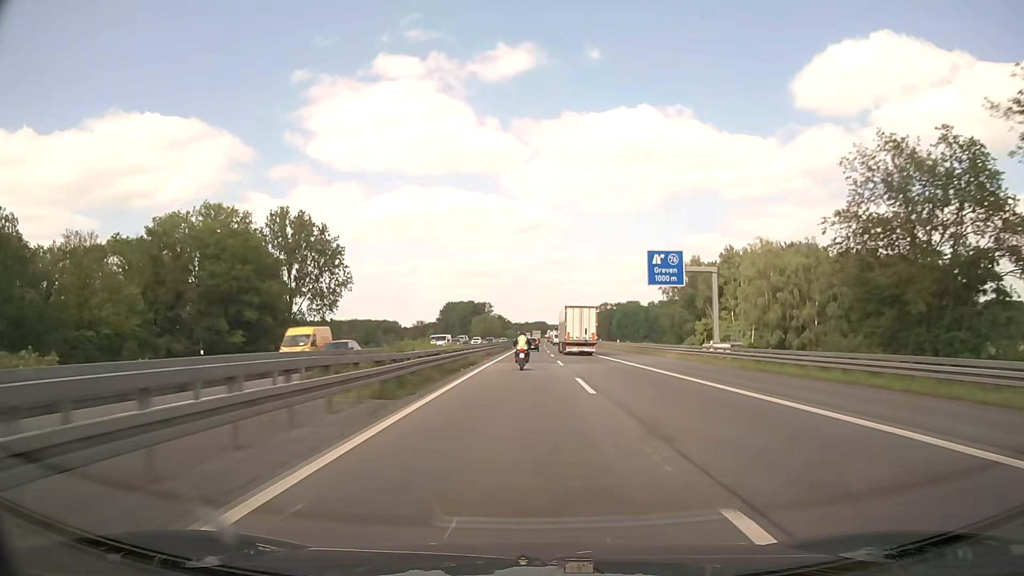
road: motorway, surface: asphalt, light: Day
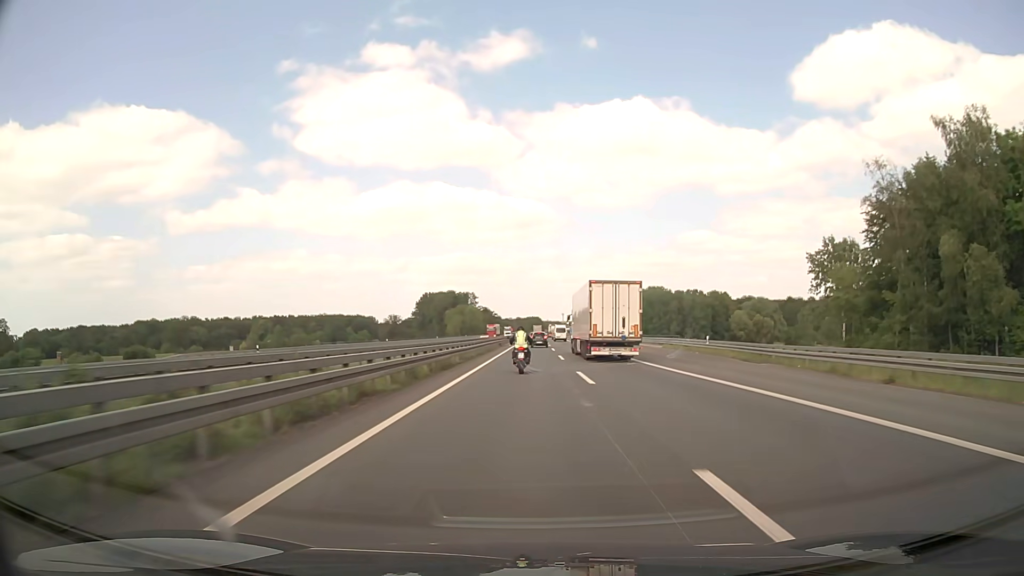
(+0.6, +88.8) m; +1°
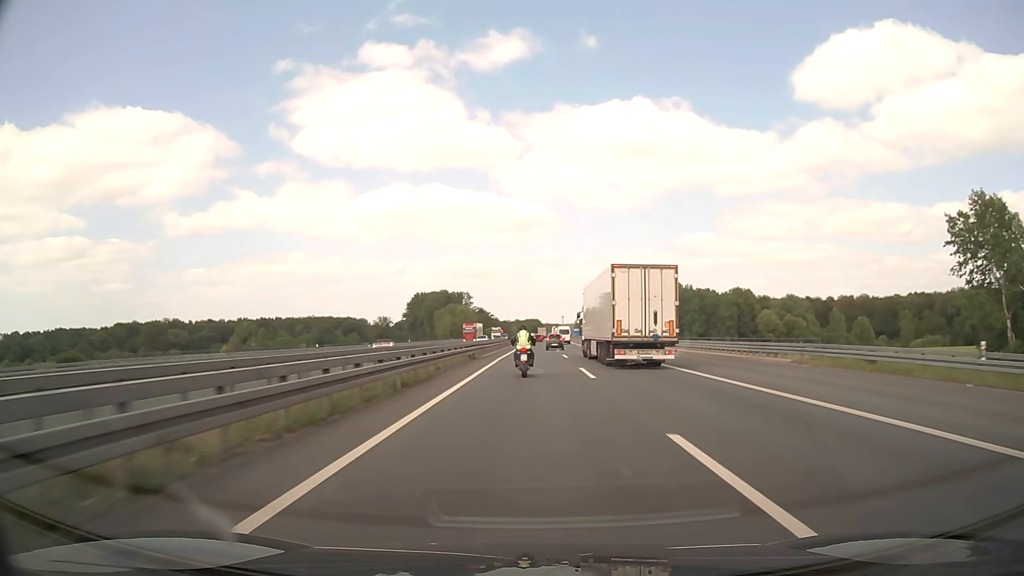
(0.0, +33.7) m; 0°
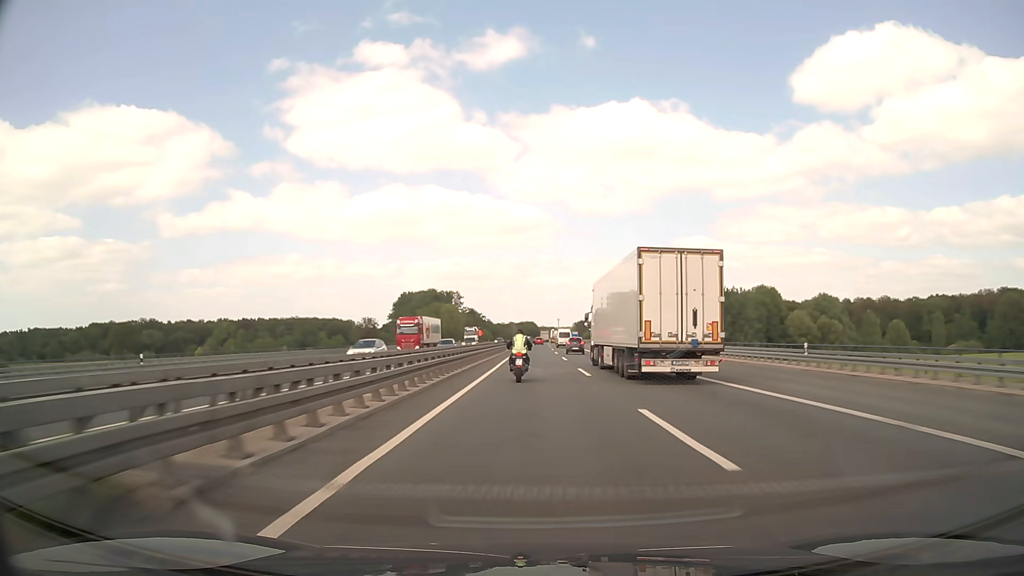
(+0.1, +32.6) m; 0°
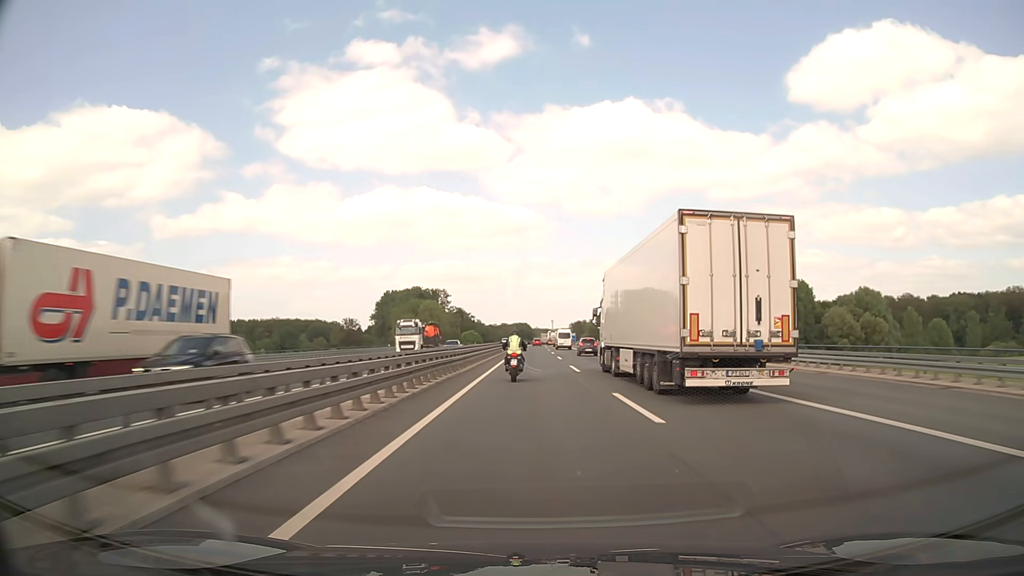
(+0.2, +32.3) m; +1°
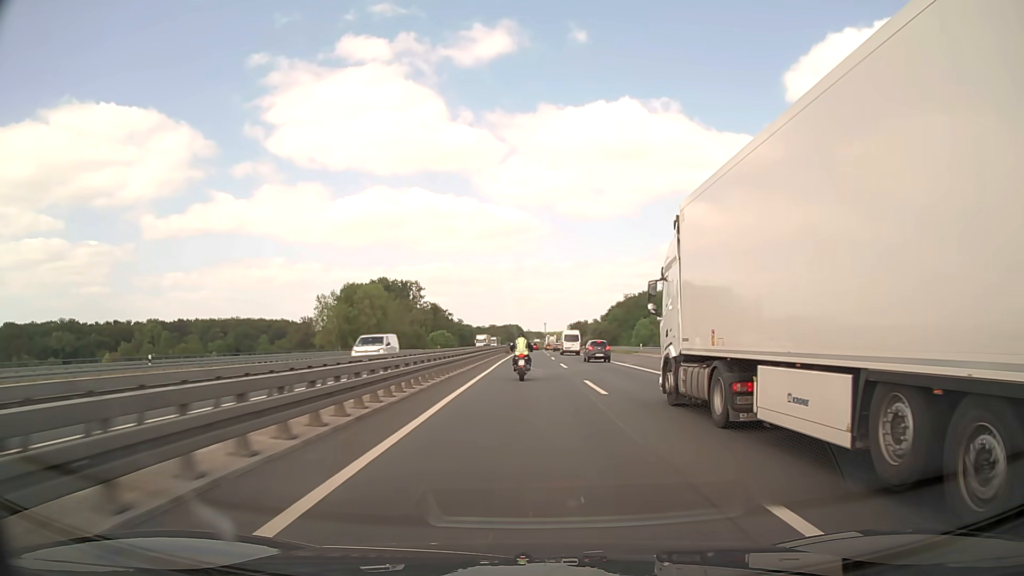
(+0.4, +66.5) m; +1°
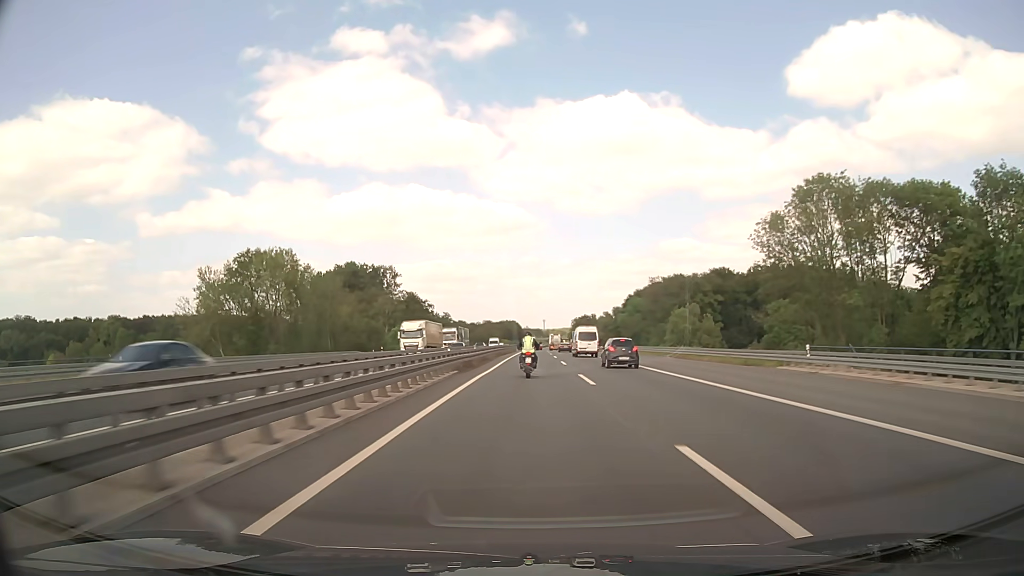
(+0.1, +51.6) m; 0°
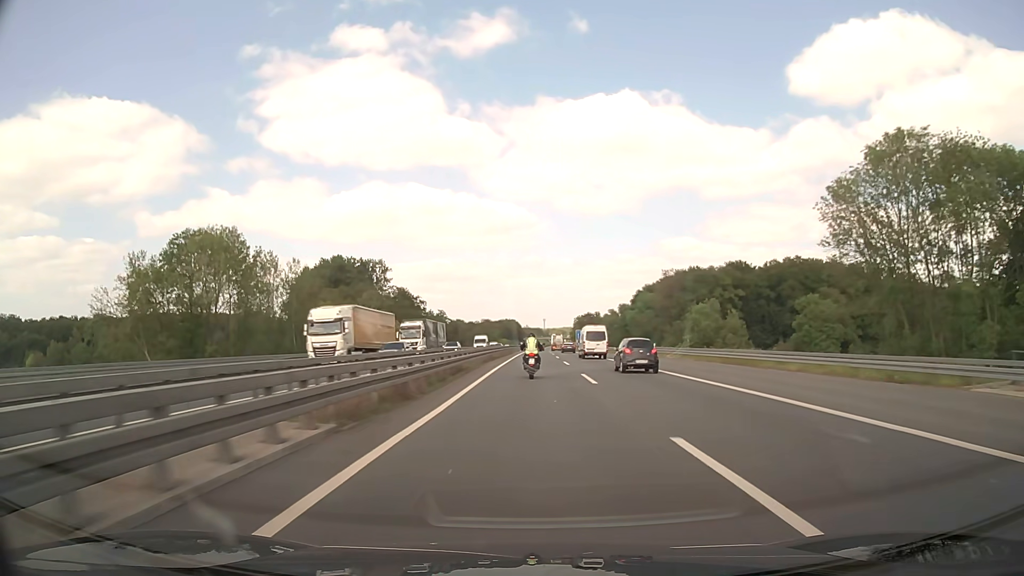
(0.0, +17.4) m; 0°
(0, +10) (0, +20) (0, +30) (0, +40) (0, +50) (0, +60) (+1, +70) (+1, +80) (+1, +90) (+1, +100) m
